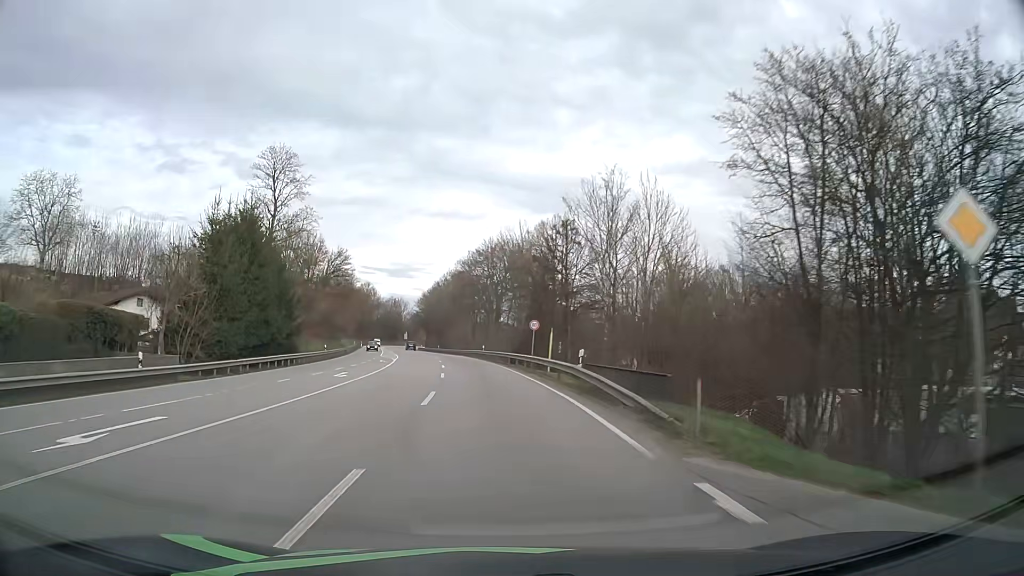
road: primary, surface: asphalt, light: Day
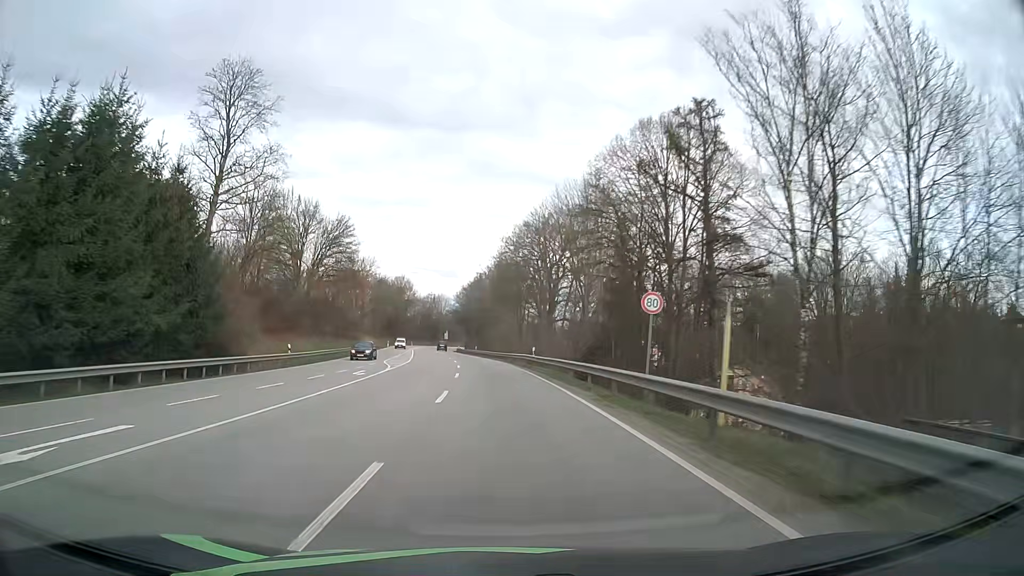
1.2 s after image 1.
(-0.9, +23.6) m; -4°
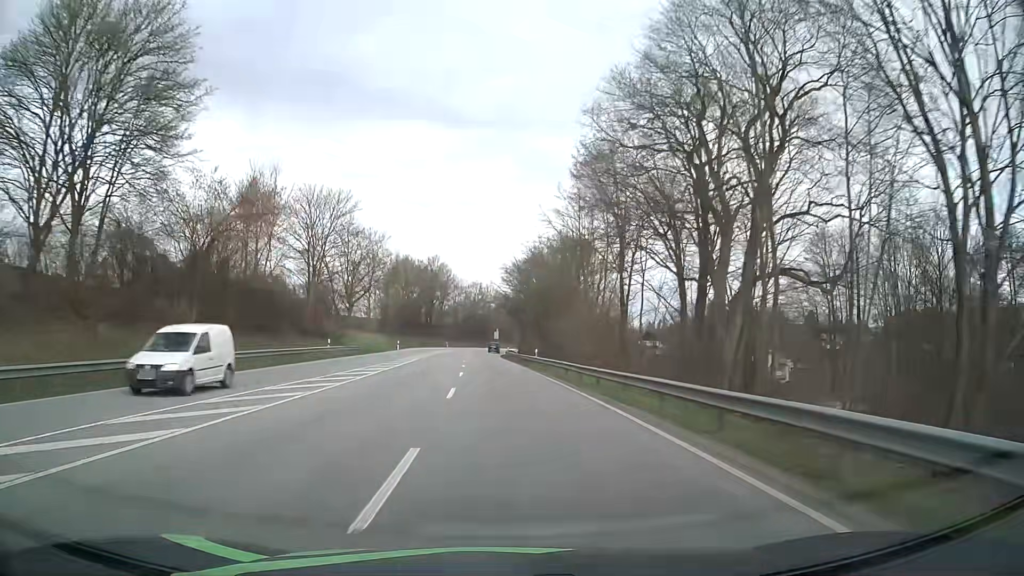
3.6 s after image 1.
(-2.4, +46.9) m; -5°
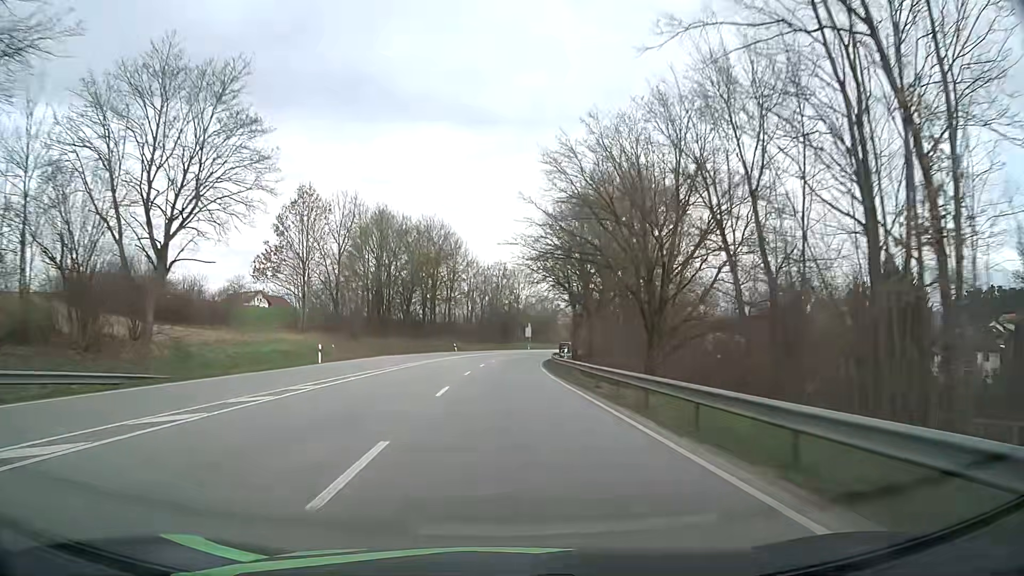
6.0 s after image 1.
(-1.5, +47.7) m; -3°
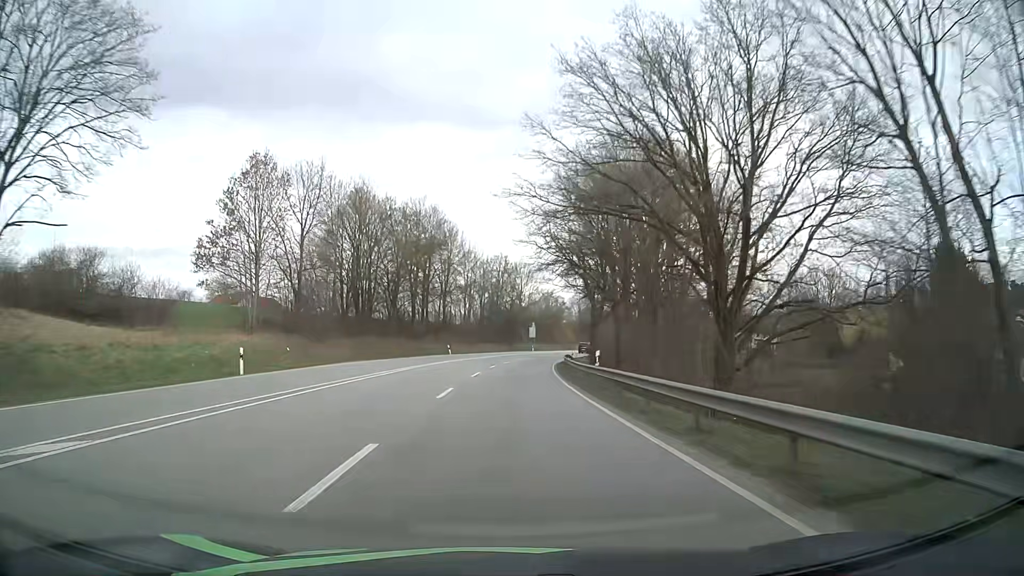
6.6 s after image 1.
(0.0, +12.2) m; 0°
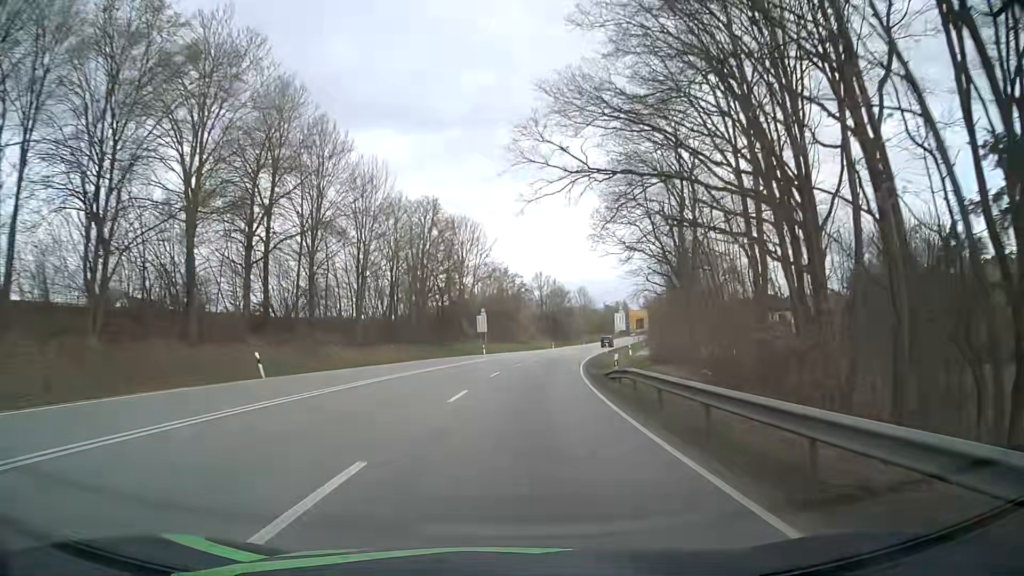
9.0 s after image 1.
(+1.1, +49.6) m; +4°
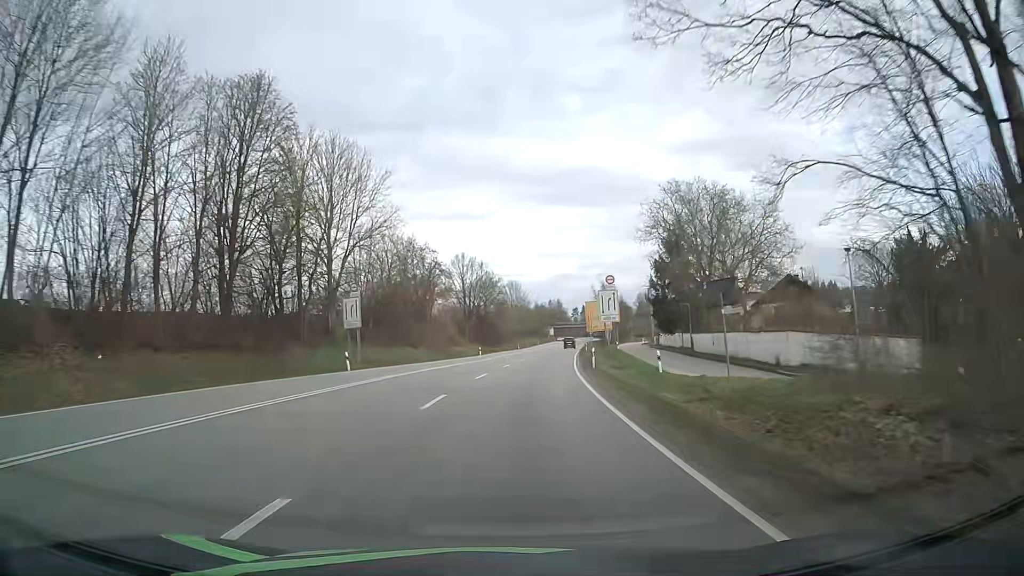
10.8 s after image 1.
(+2.1, +37.6) m; +6°
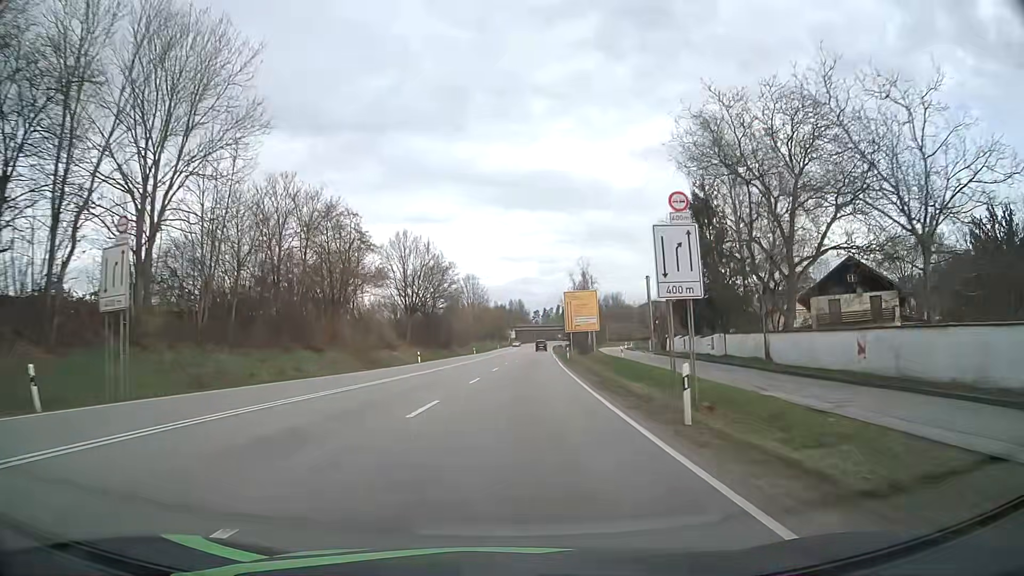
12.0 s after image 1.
(+0.7, +25.0) m; +3°
(0, +10) (0, +20) (+1, +30) (+1, +40) (+2, +50) (+3, +60) (+4, +70) (+4, +80) (+5, +90) (+5, +100) m
